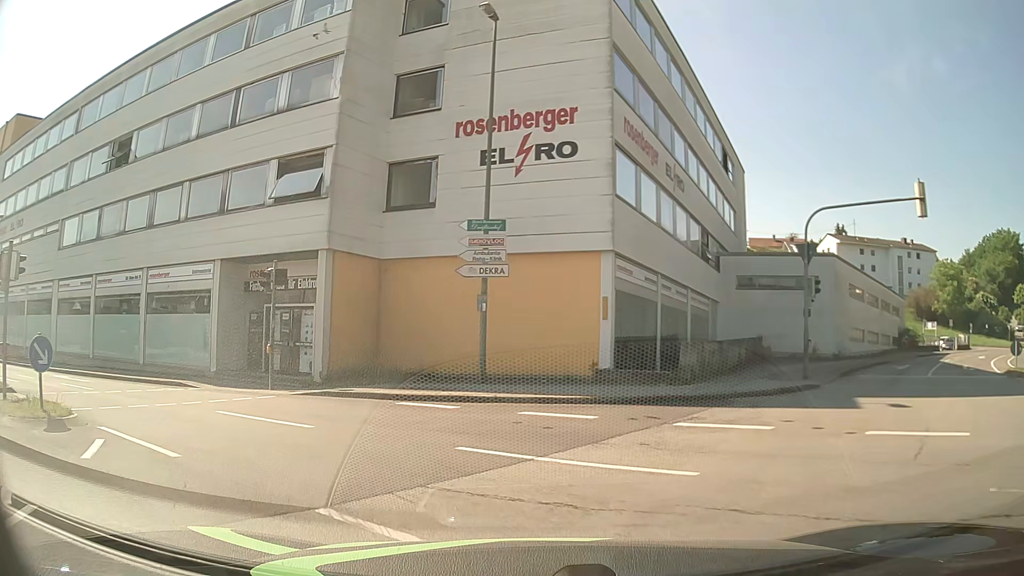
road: tertiary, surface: asphalt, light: Day
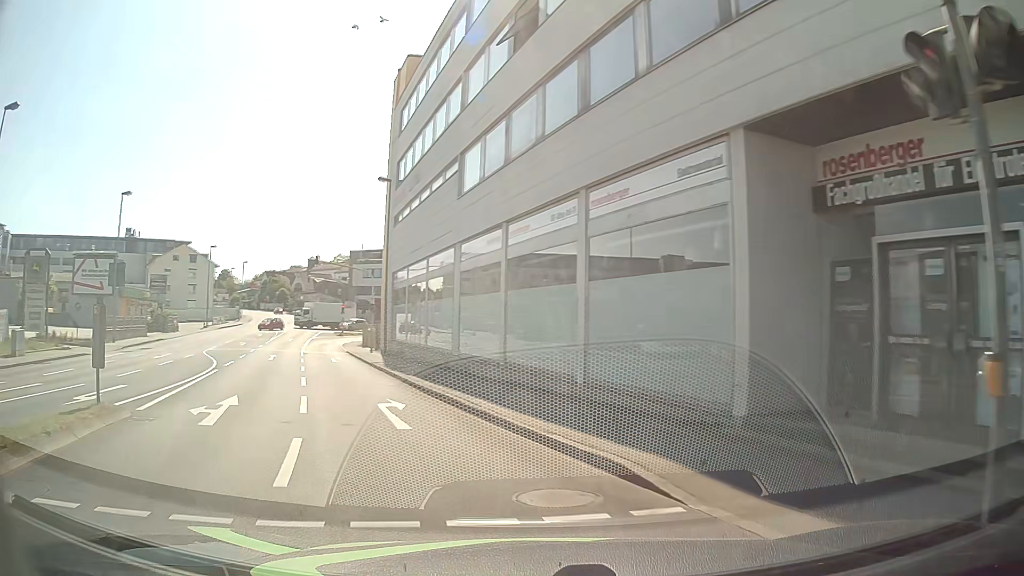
(-5.2, +13.8) m; -44°
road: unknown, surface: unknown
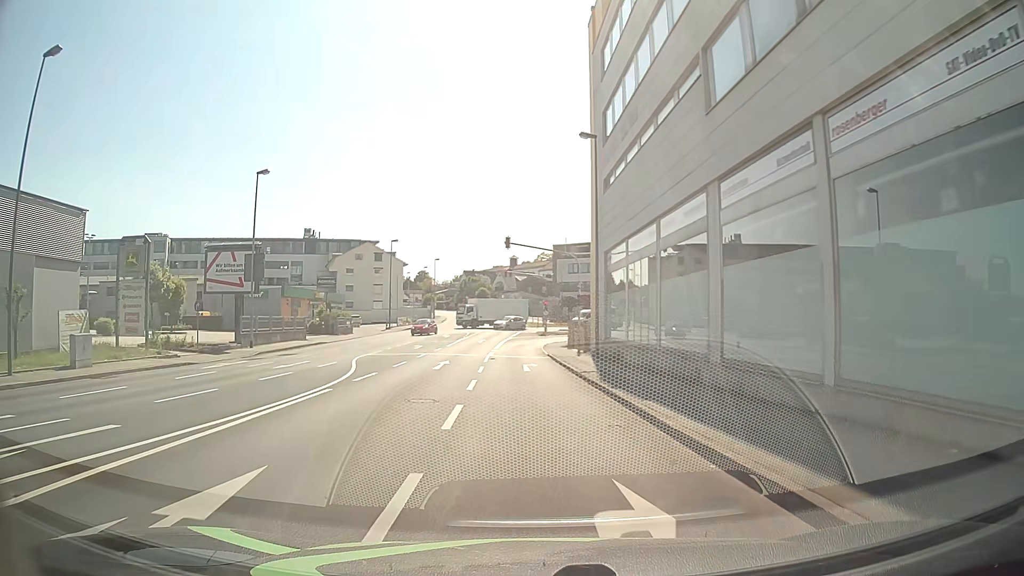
(-1.9, +8.7) m; -18°
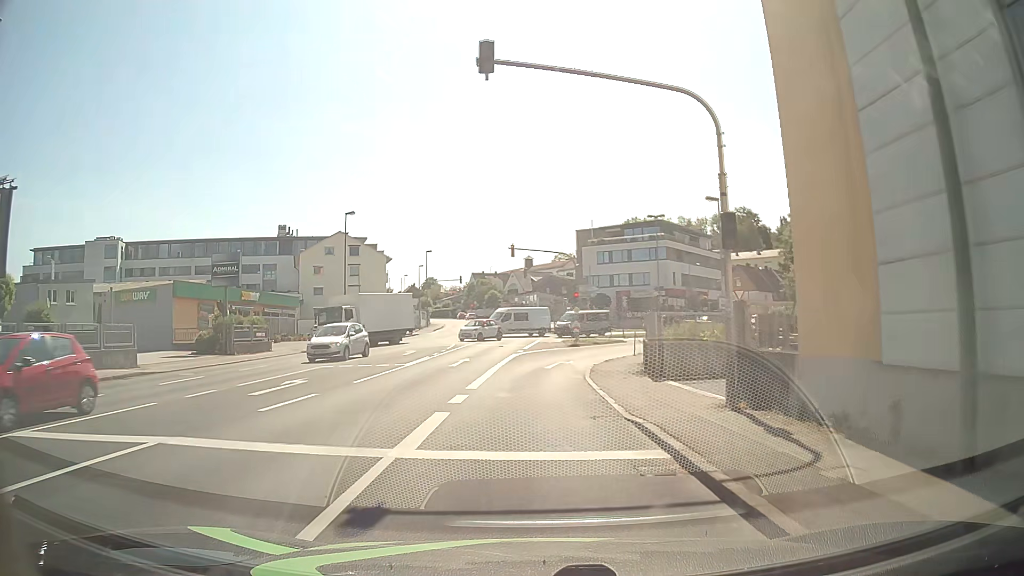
(-0.9, +25.5) m; -3°
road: tertiary_link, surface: asphalt
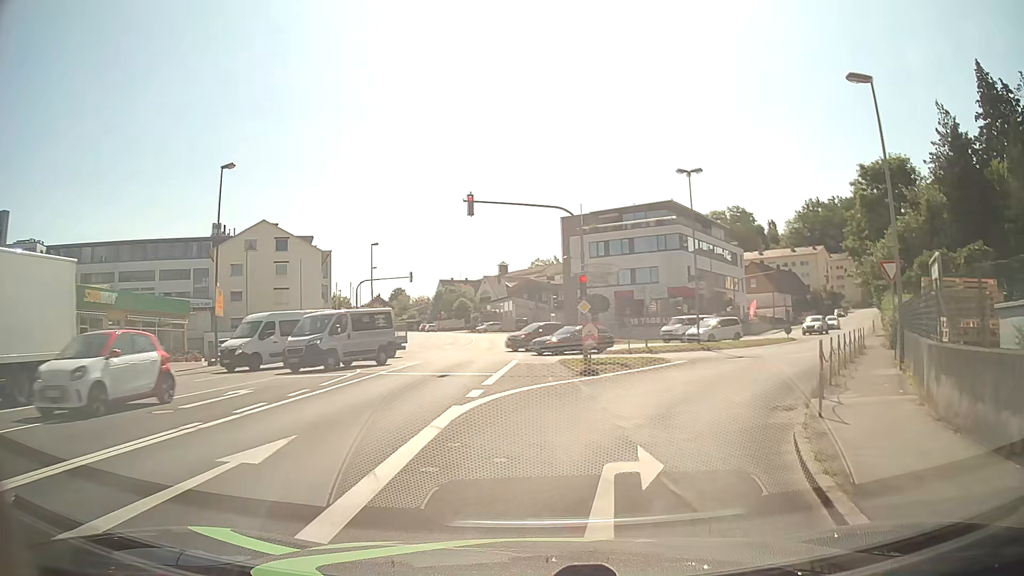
(+0.2, +19.8) m; +3°
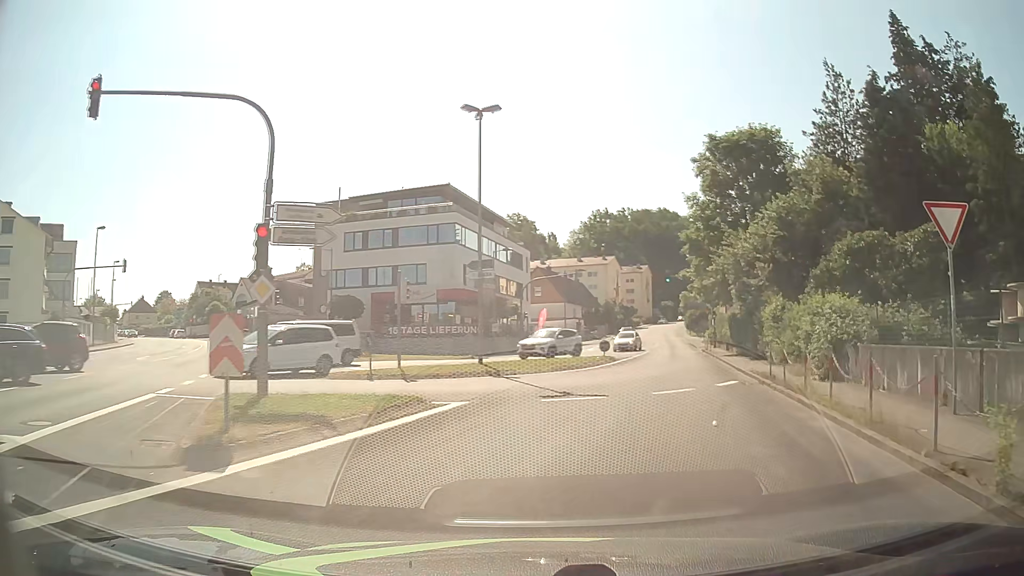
(+2.1, +13.1) m; +19°
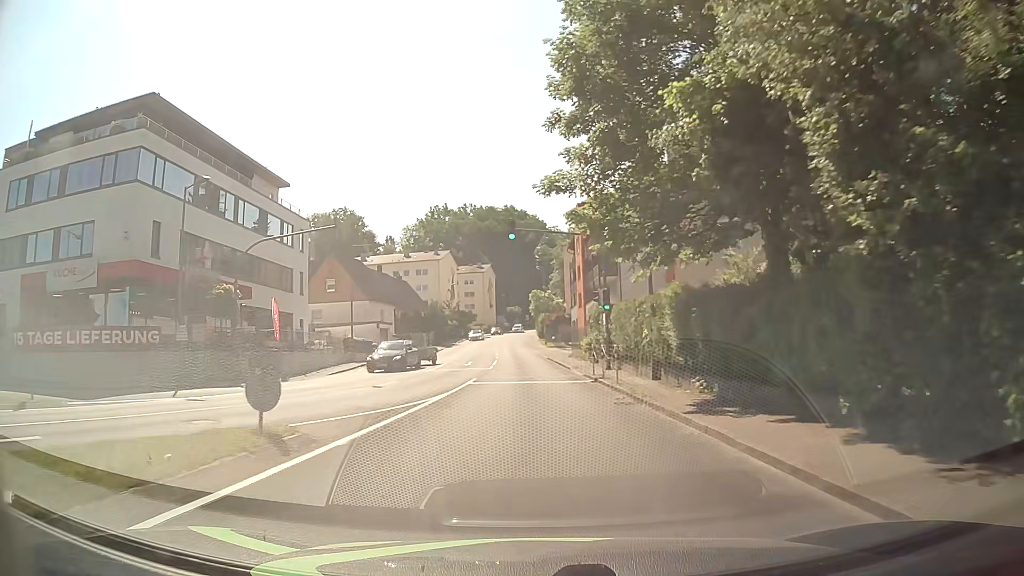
(+4.9, +26.0) m; +13°
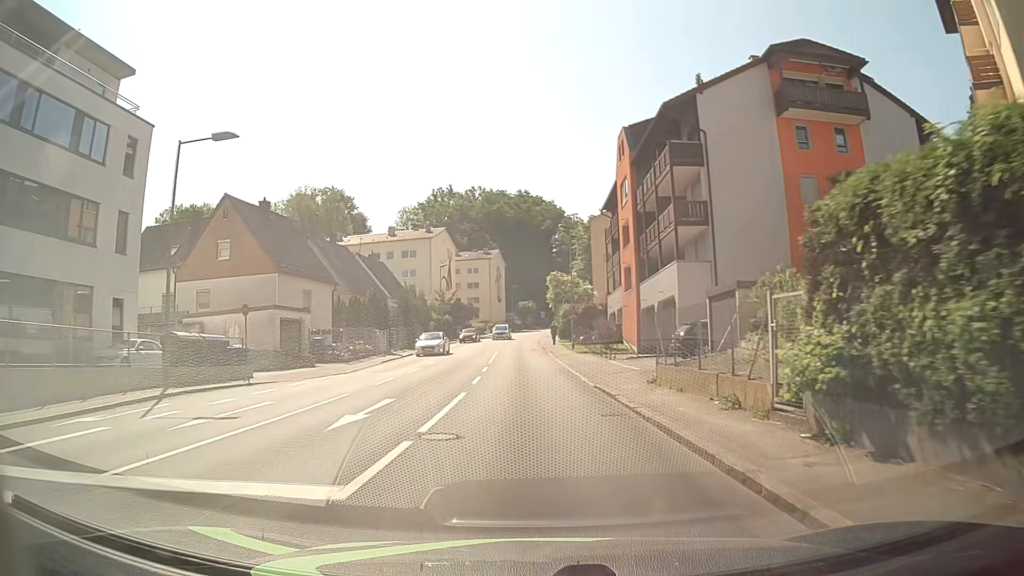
(-0.3, +25.5) m; -1°
(0, +10) (0, +20) (0, +30) (-1, +40) (-1, +50) (-1, +60) (-1, +70) (-1, +80) (0, +90) (+1, +100) m
